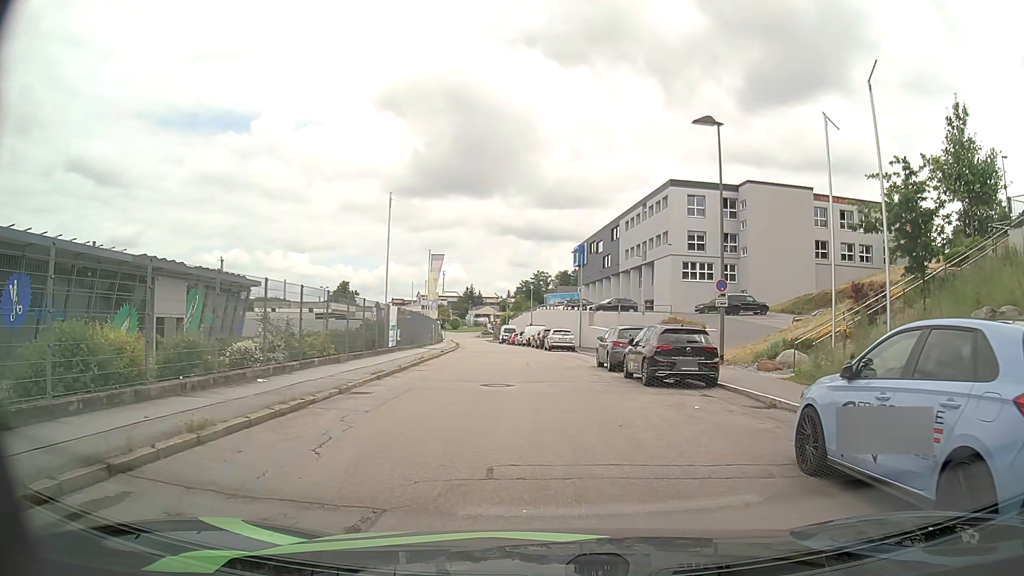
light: Day
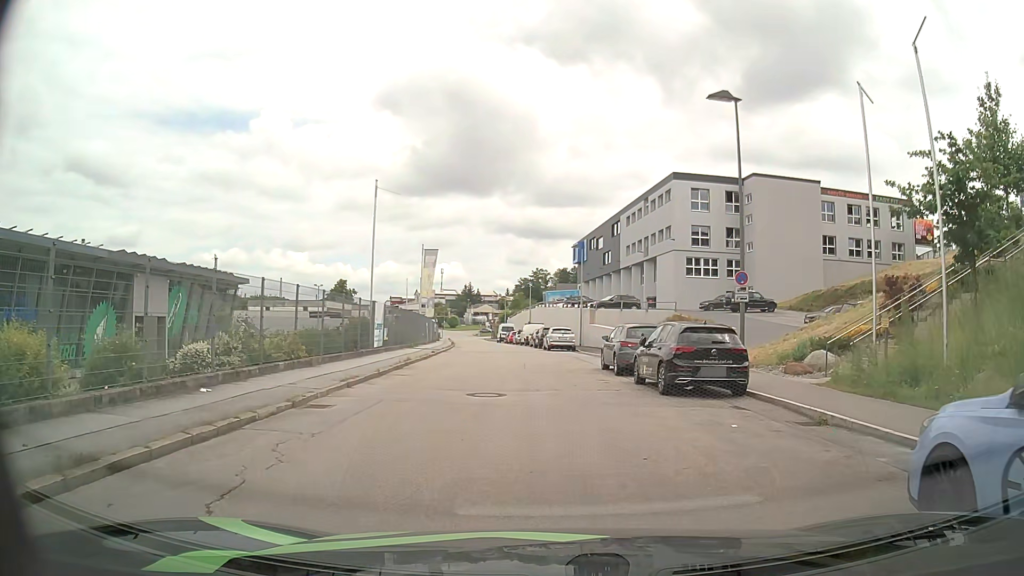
(0.0, +2.5) m; +1°
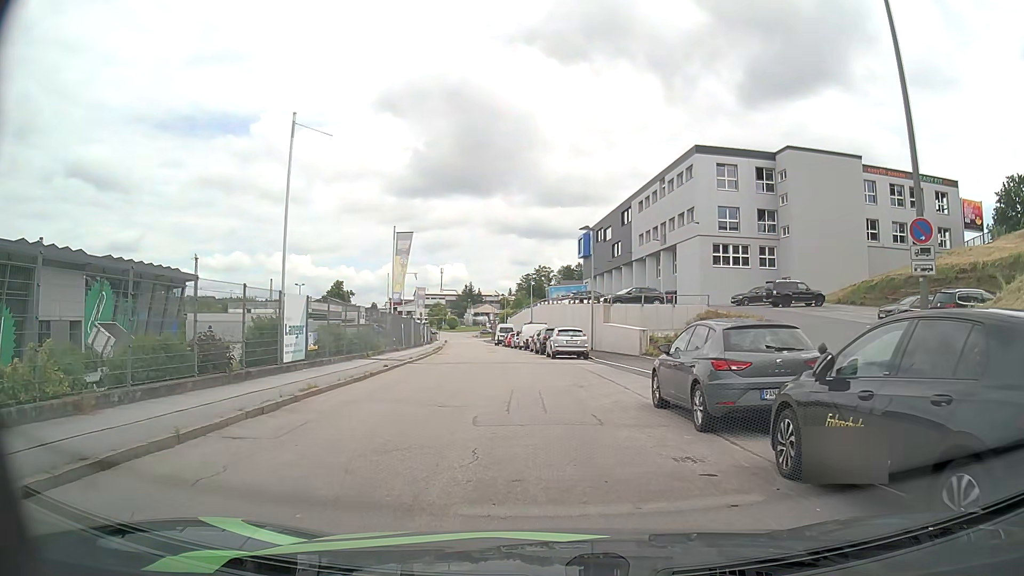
(-0.2, +10.1) m; -2°
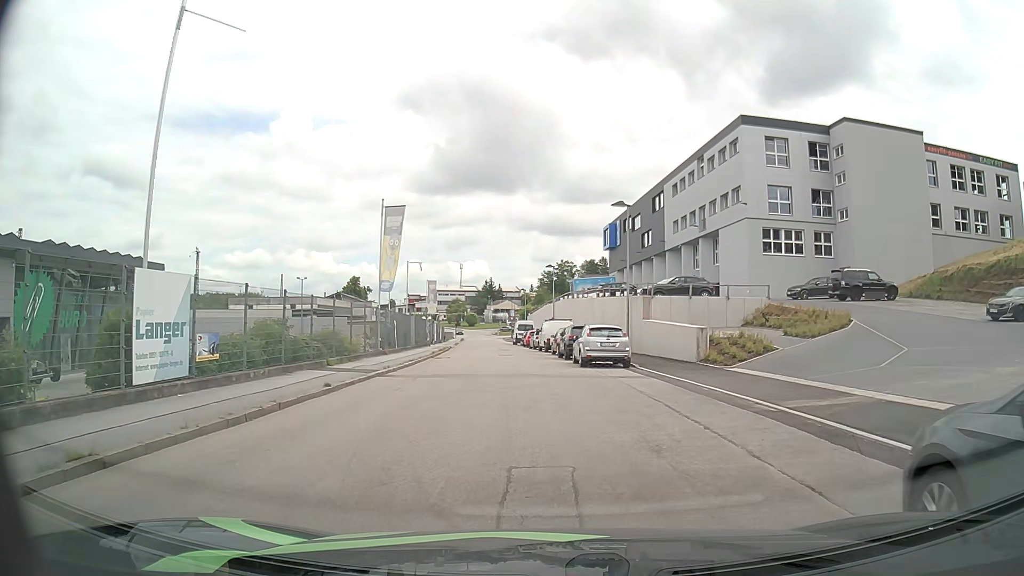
(0.0, +8.1) m; +1°
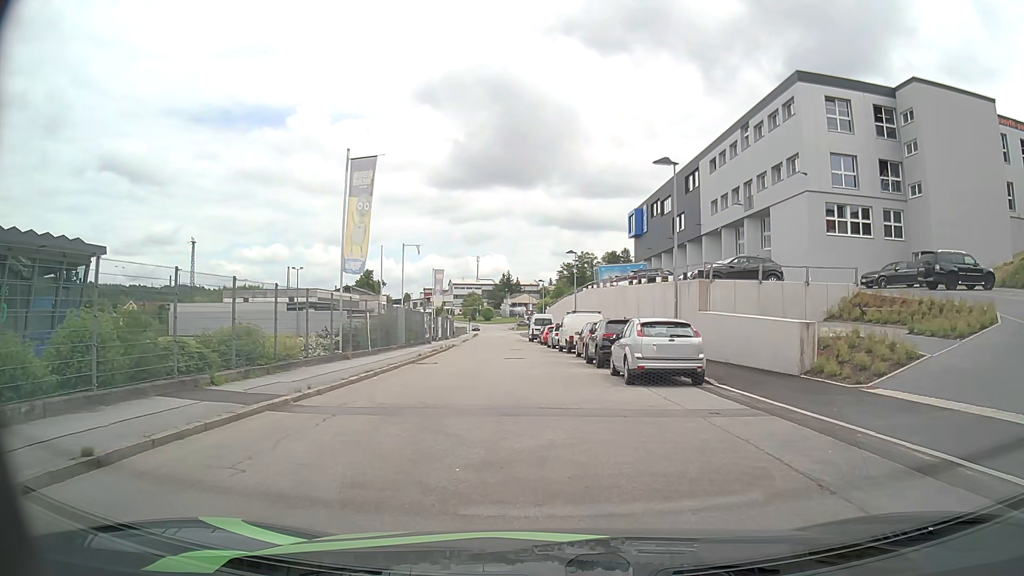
(-0.4, +8.7) m; -3°
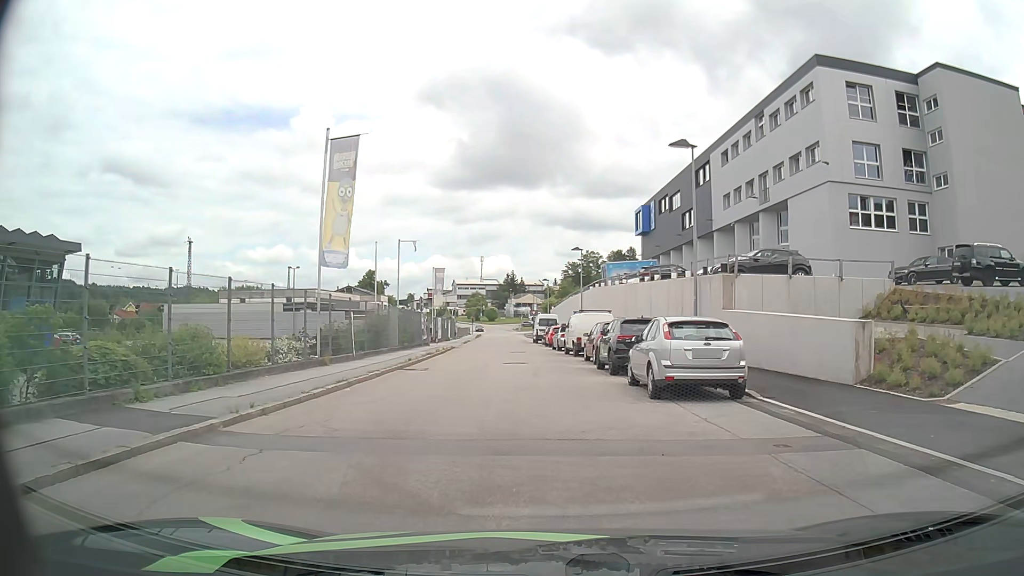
(0.0, +2.8) m; -1°
(0, +10) (-1, +20) (-1, +30) (-2, +40) (-3, +50) (-4, +60) (-4, +70) (-4, +80) (-4, +90) (-5, +100) m
